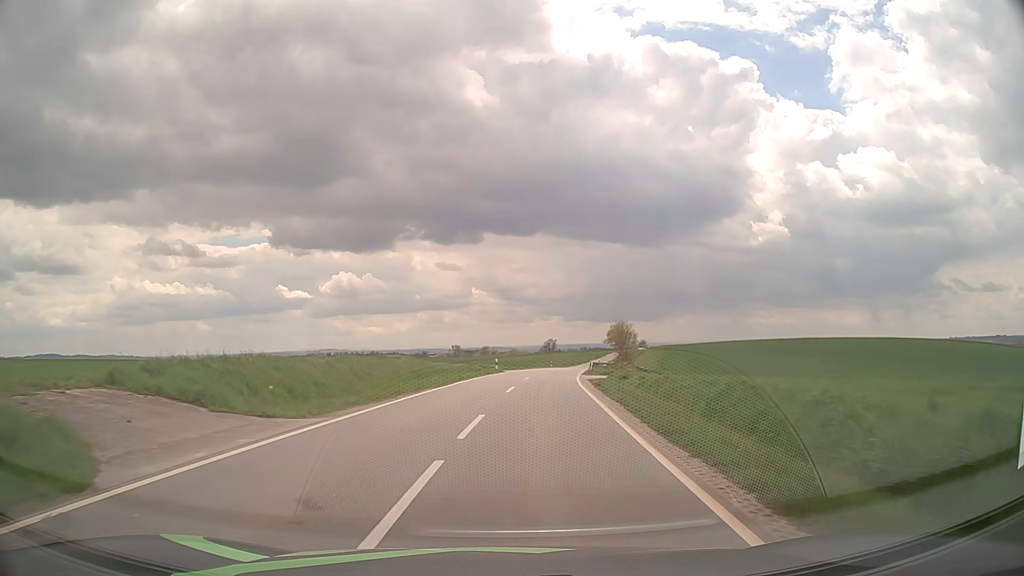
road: tertiary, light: Day
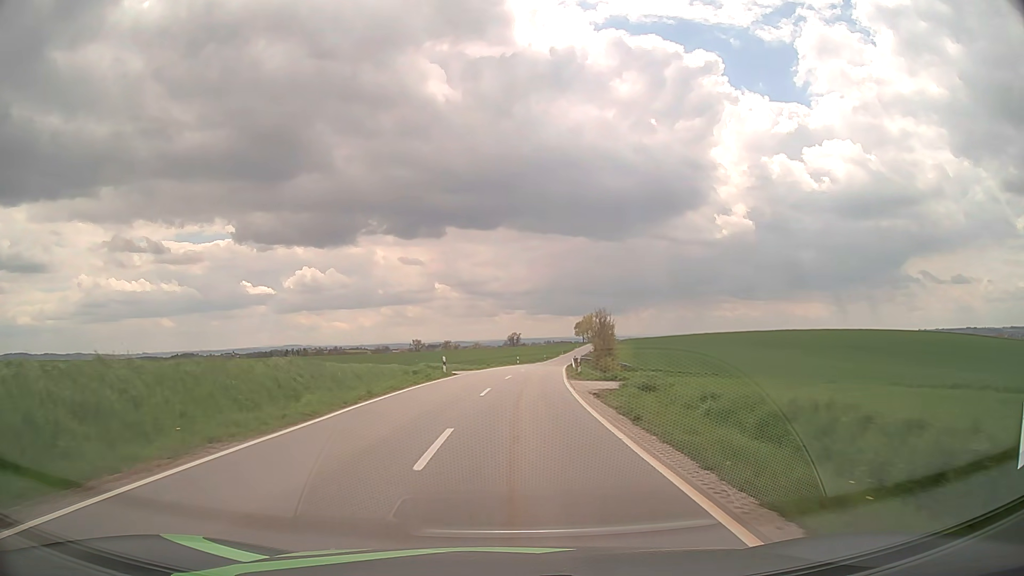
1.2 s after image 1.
(+0.5, +15.4) m; +3°
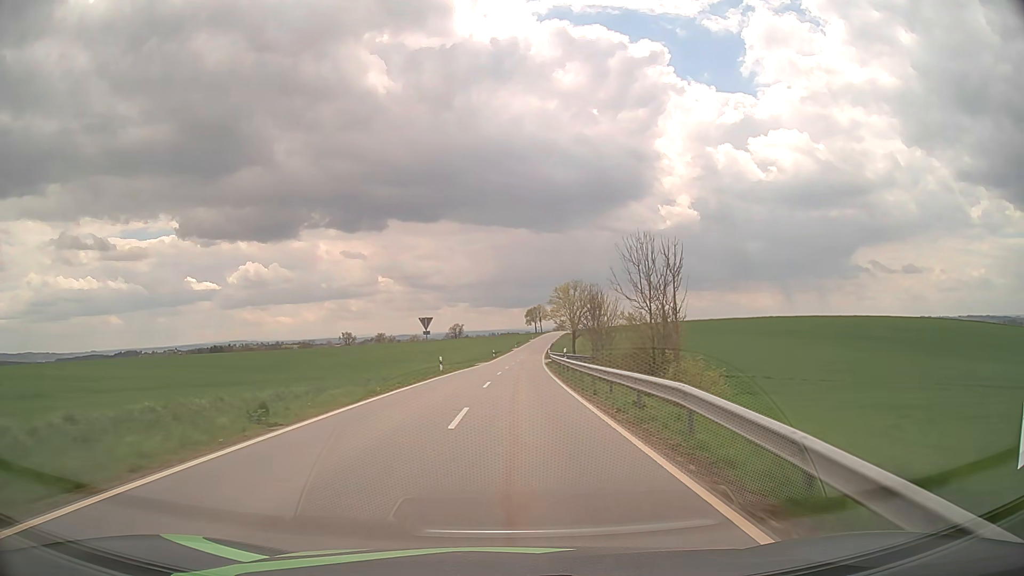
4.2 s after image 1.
(+2.0, +45.3) m; +5°
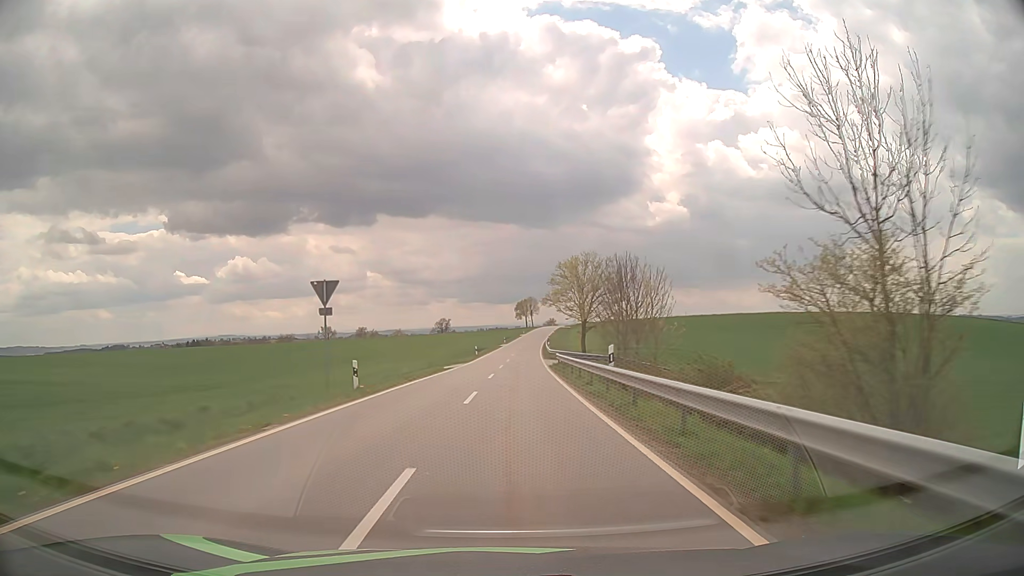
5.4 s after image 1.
(+0.2, +20.1) m; +1°
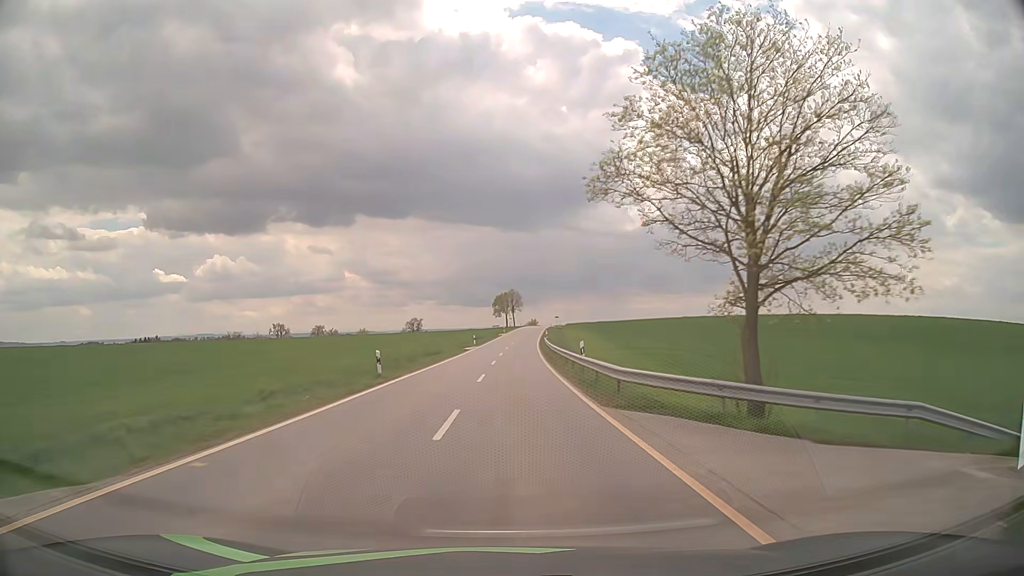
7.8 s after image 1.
(+0.6, +43.0) m; +2°
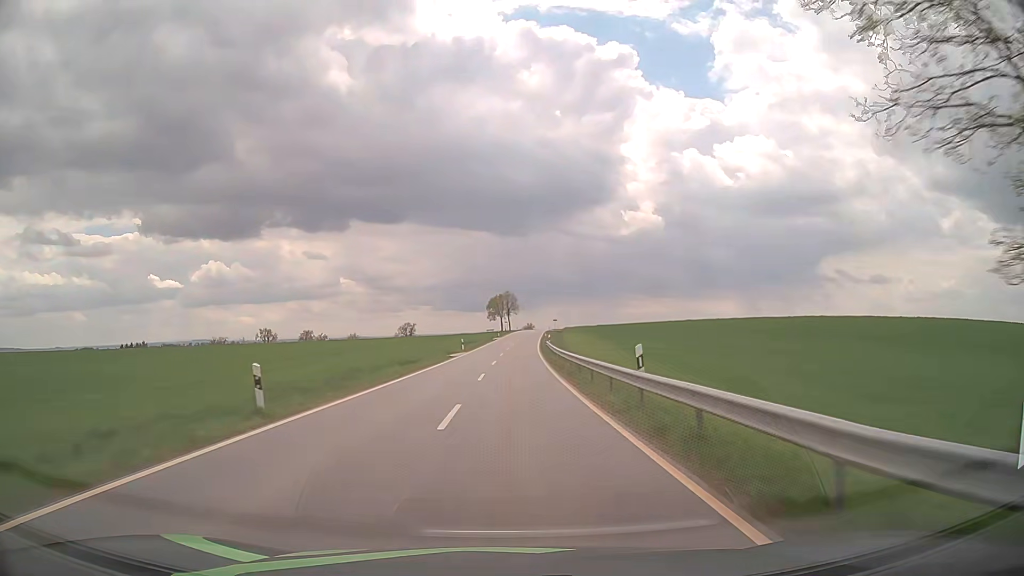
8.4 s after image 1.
(+0.1, +11.3) m; 0°
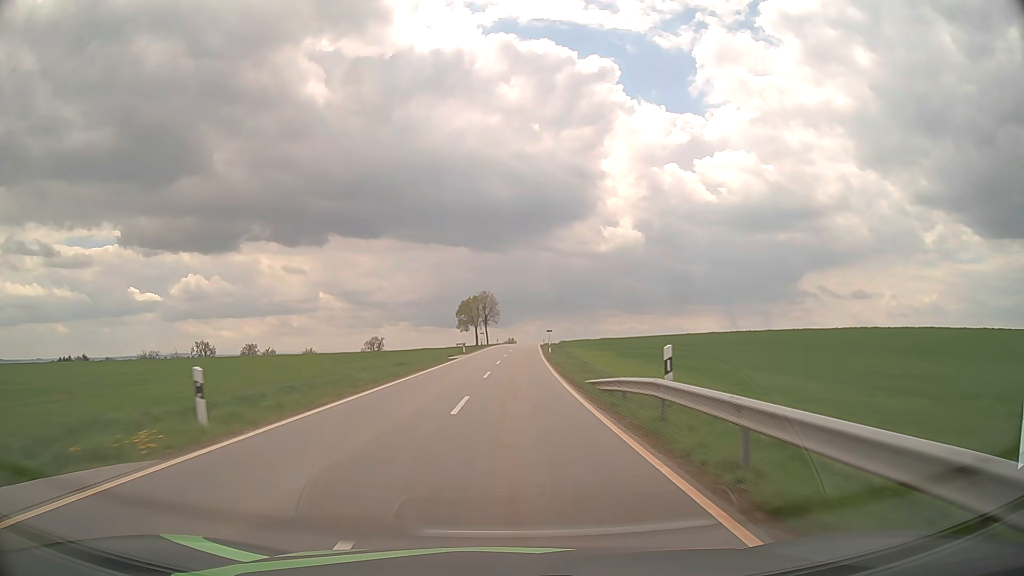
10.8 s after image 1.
(+0.7, +46.4) m; +2°
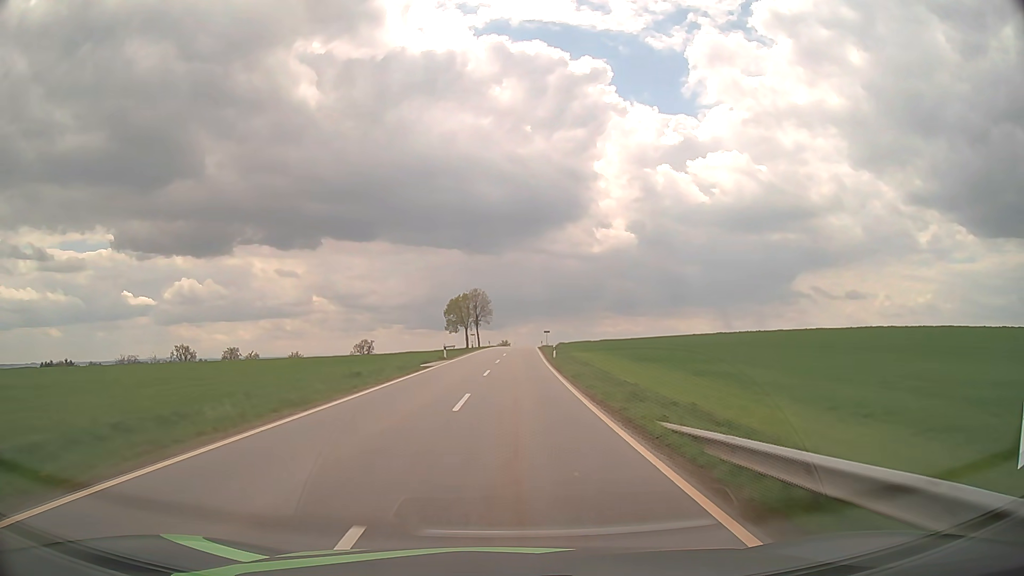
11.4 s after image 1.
(+0.1, +11.8) m; +1°
(0, +10) (0, +20) (0, +30) (+1, +40) (+1, +50) (+1, +60) (+1, +70) (+2, +80) (+2, +90) (+3, +100) m
